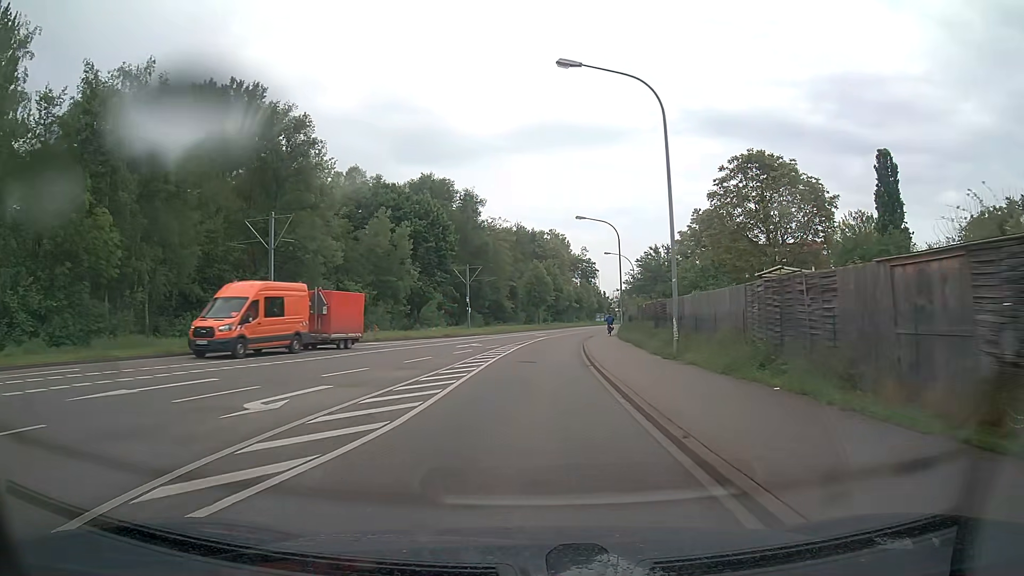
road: tertiary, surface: asphalt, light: Day
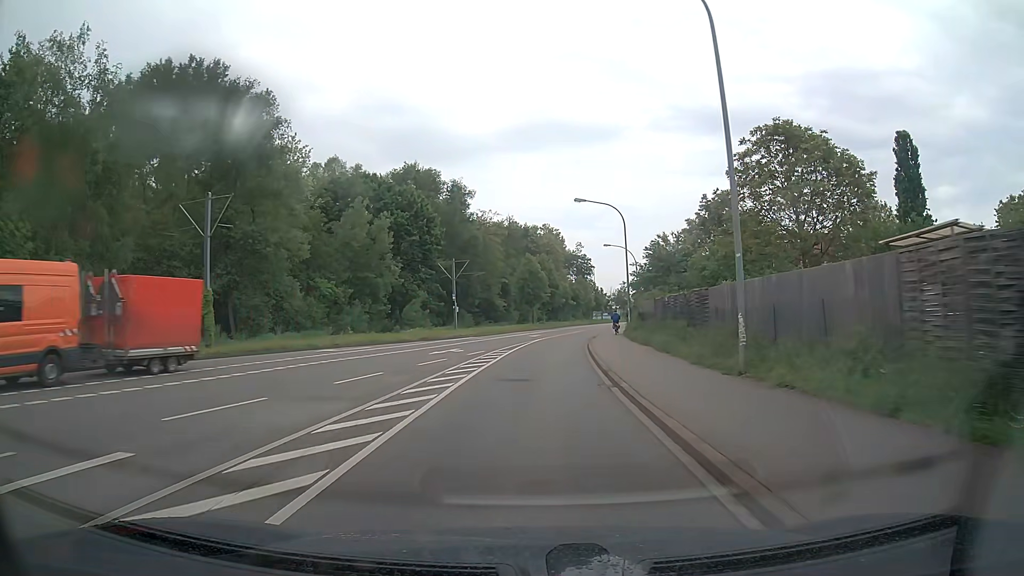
(0.0, +7.3) m; +1°
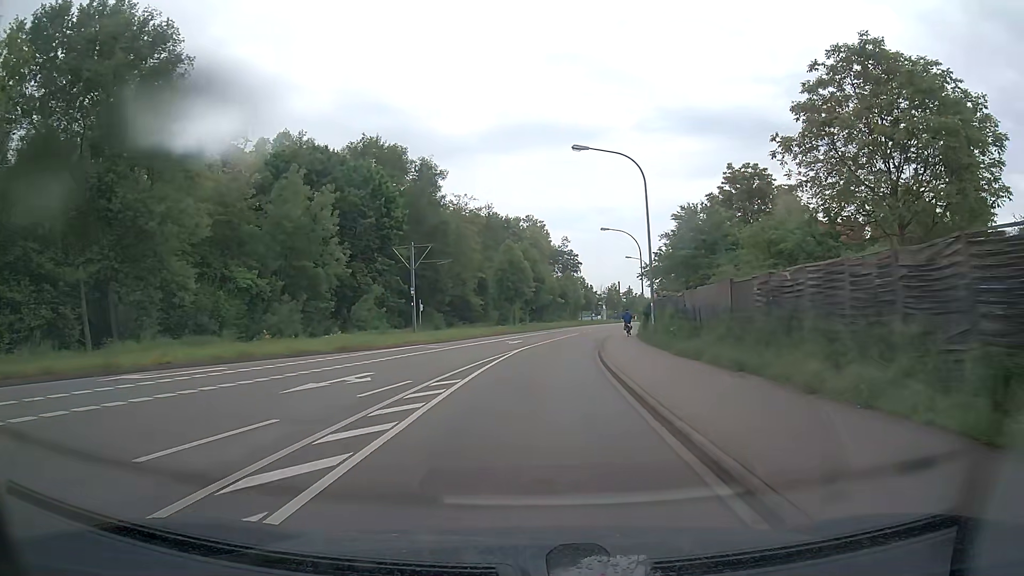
(+0.1, +14.6) m; +1°
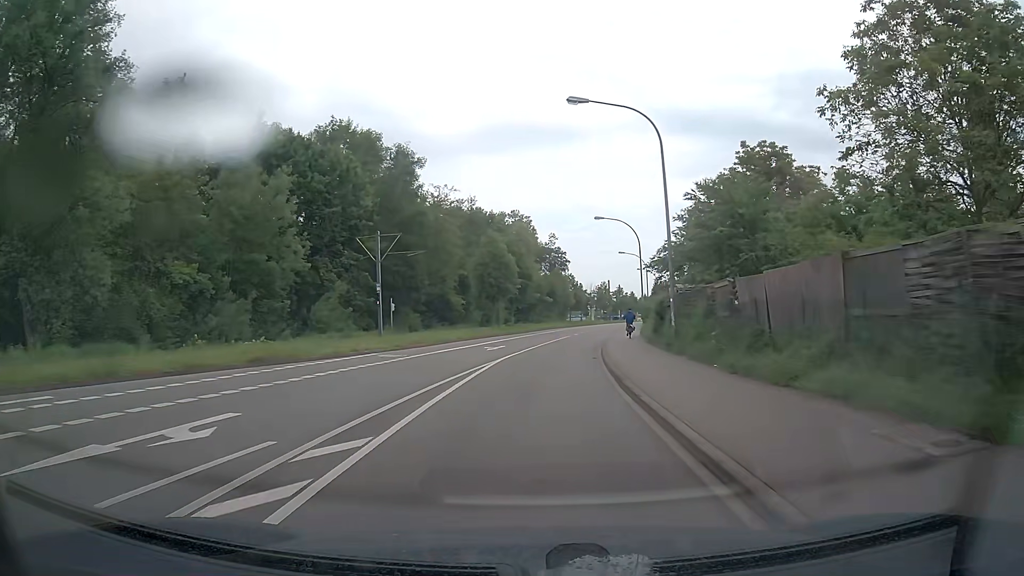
(+0.1, +7.3) m; +1°
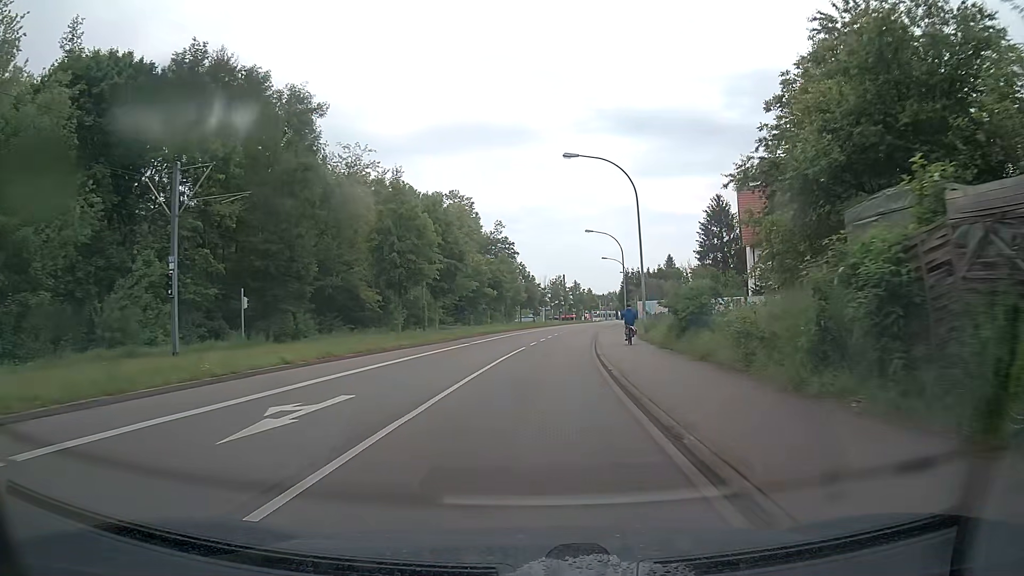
(+0.9, +22.1) m; +5°
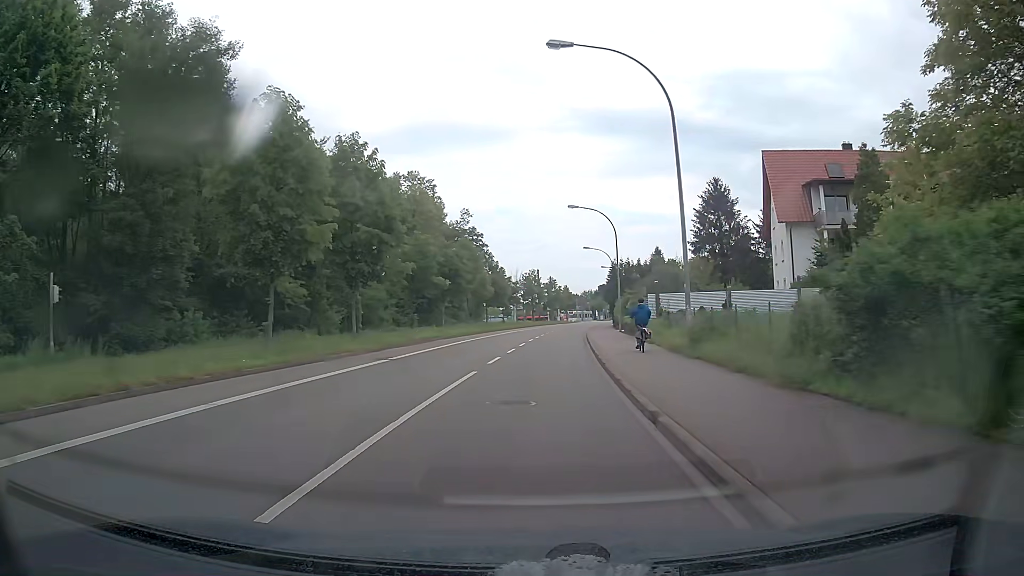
(+0.3, +14.9) m; +3°
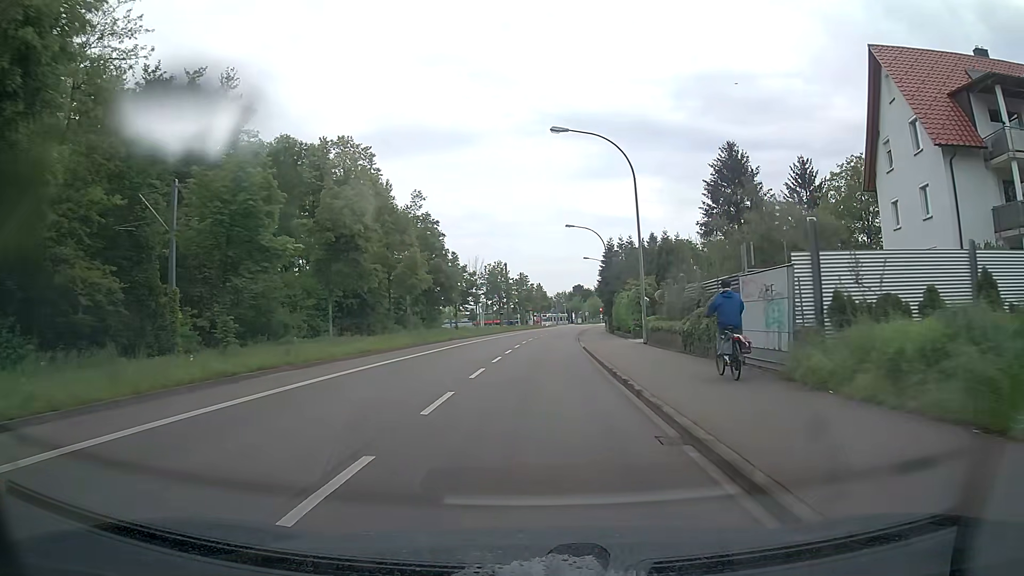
(+0.3, +22.4) m; +2°
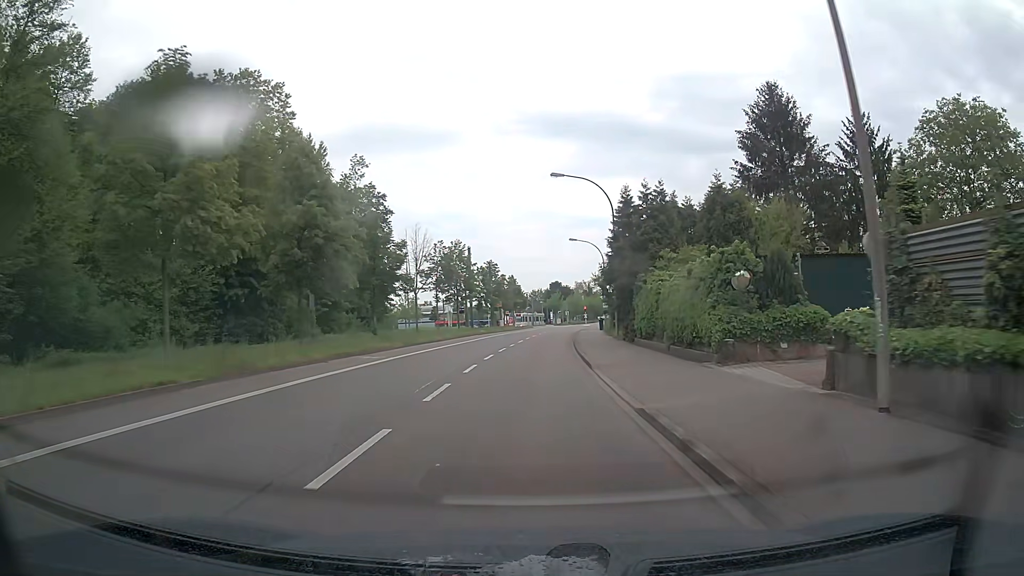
(+0.4, +22.2) m; +2°
(0, +10) (0, +20) (0, +30) (+1, +40) (+1, +50) (+2, +60) (+3, +70) (+4, +80) (+5, +90) (+6, +100) m
